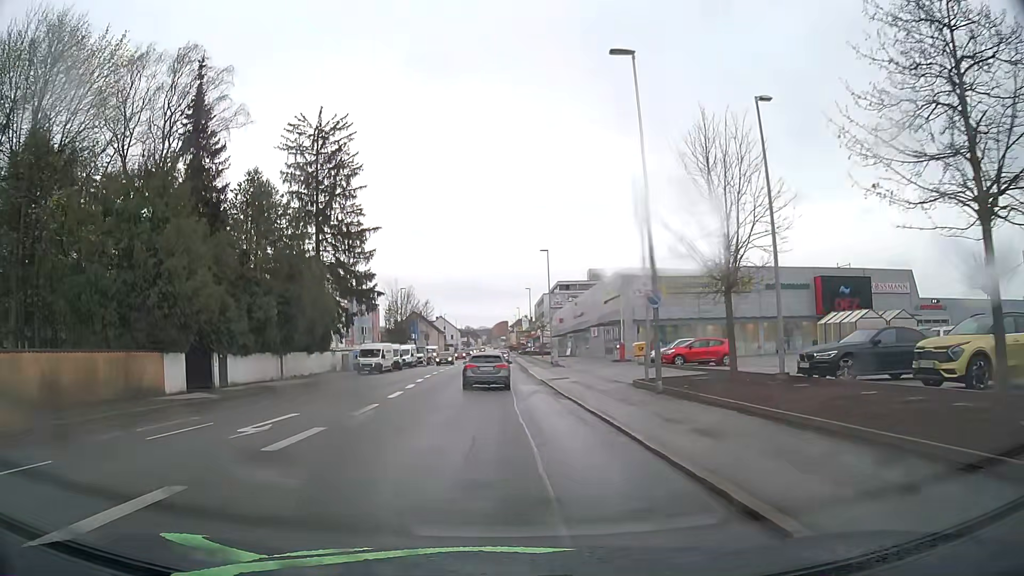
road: tertiary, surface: asphalt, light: Day
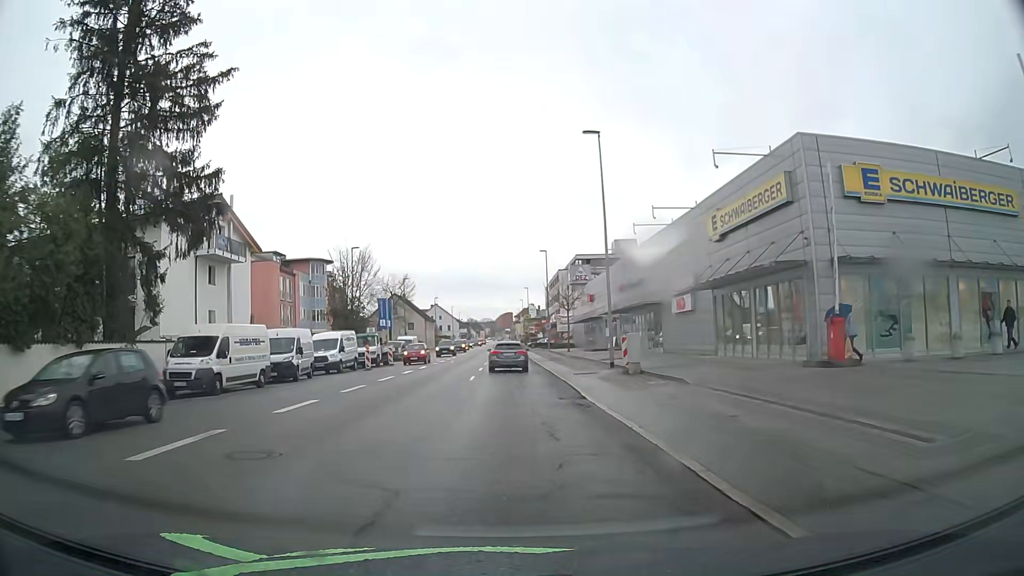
(-0.4, +32.6) m; 0°
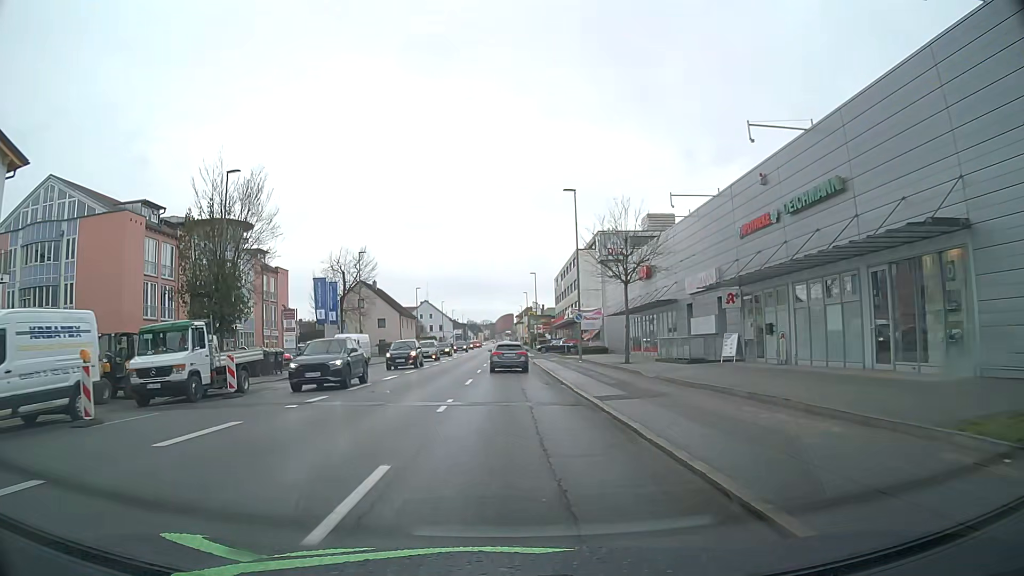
(-0.2, +29.0) m; 0°
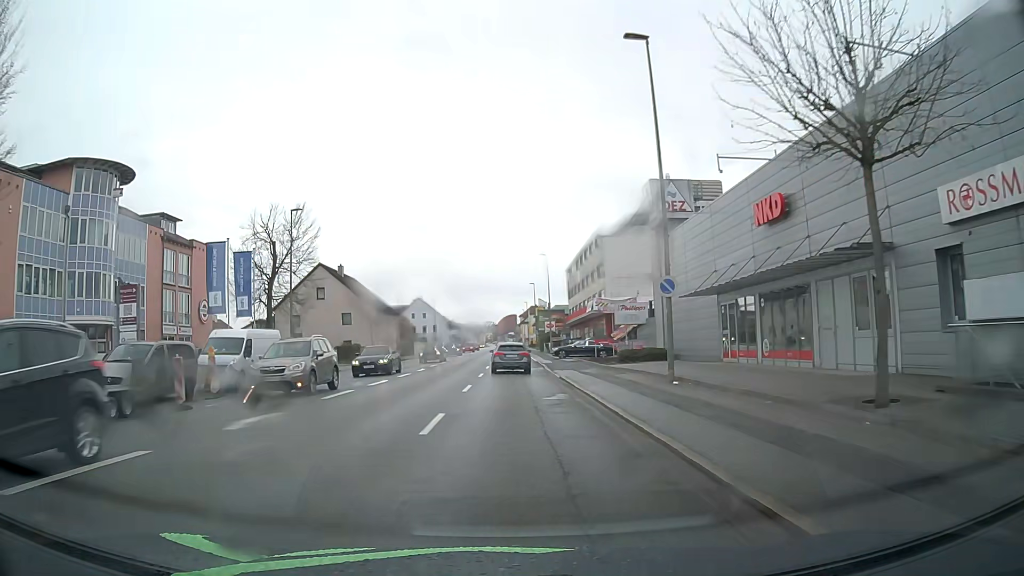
(-0.2, +21.7) m; -1°
(0, +10) (0, +20) (0, +30) (0, +40) (0, +50) (0, +60) (0, +70) (0, +80) (0, +90) (0, +100) m
